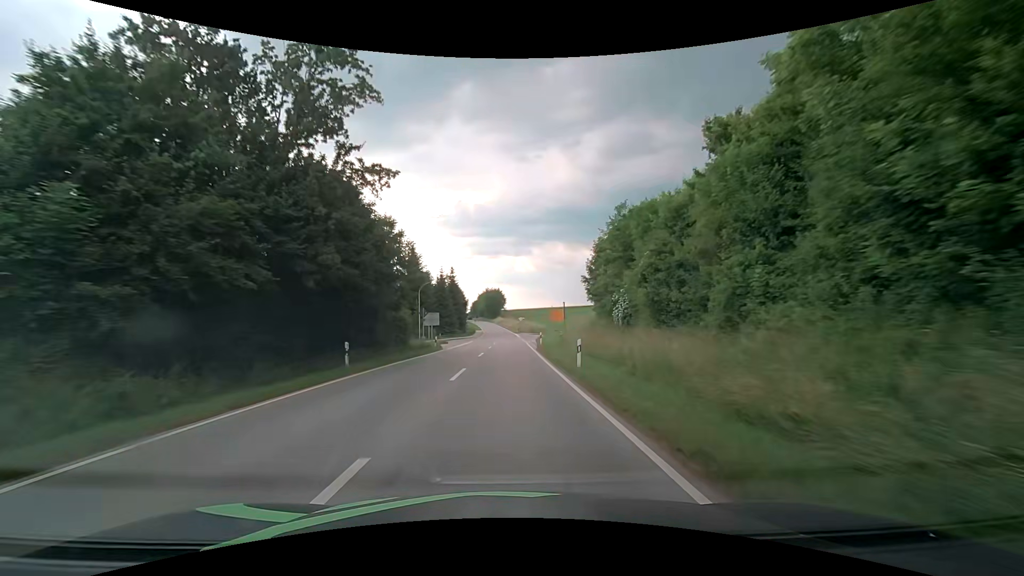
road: secondary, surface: asphalt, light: Day
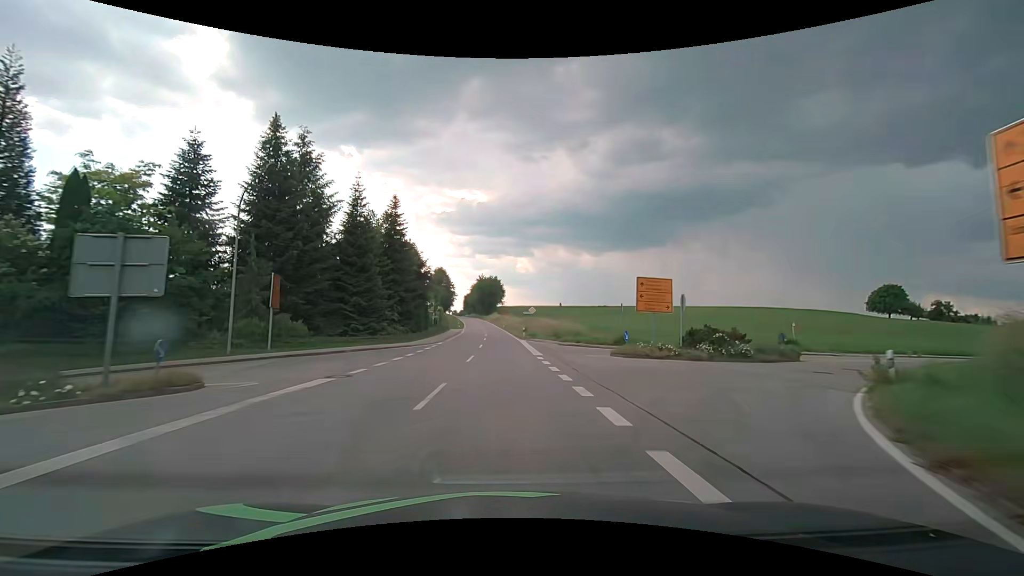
(+0.2, +53.0) m; 0°
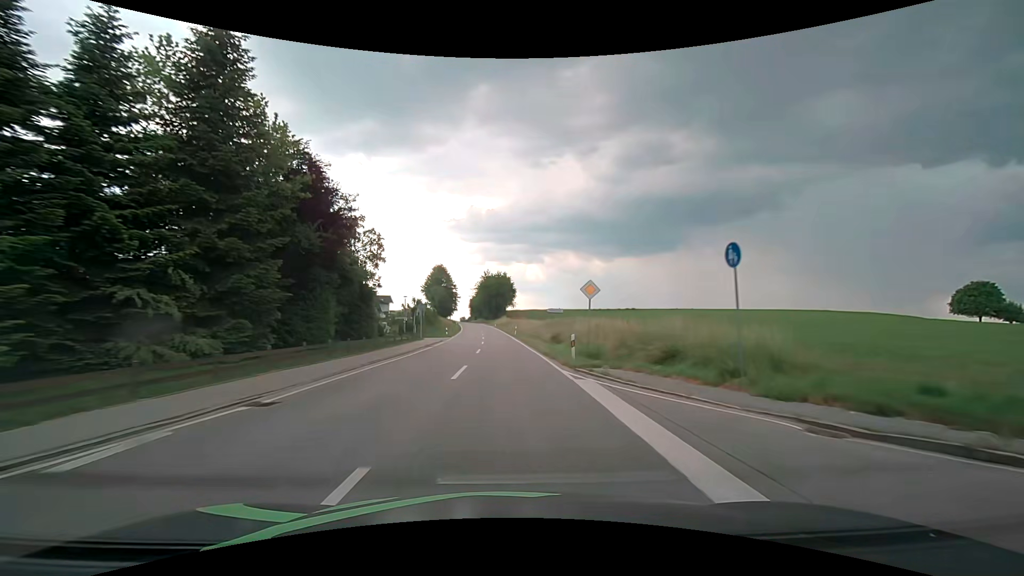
(-0.1, +31.6) m; -1°
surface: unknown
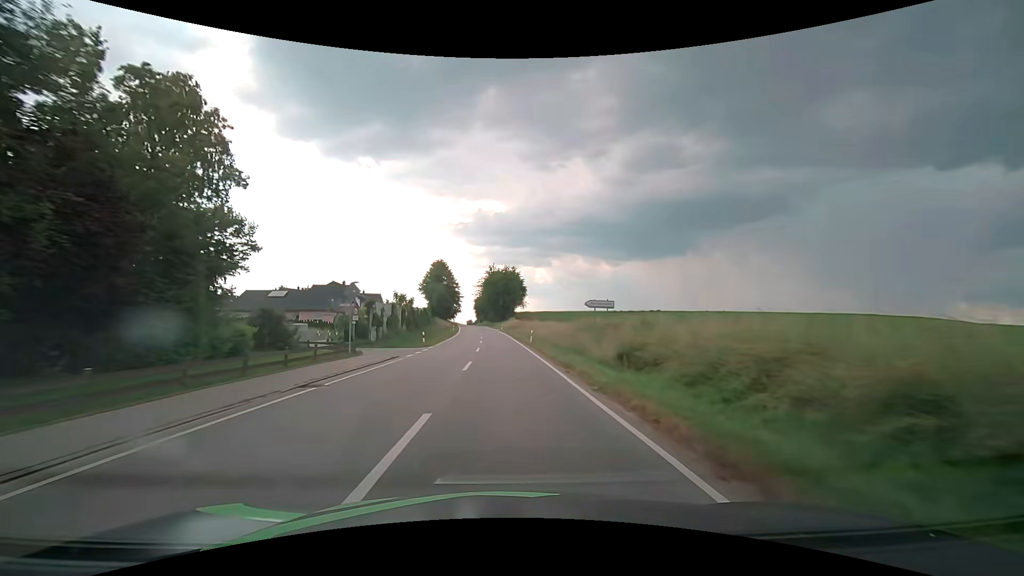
(-0.3, +21.0) m; -1°
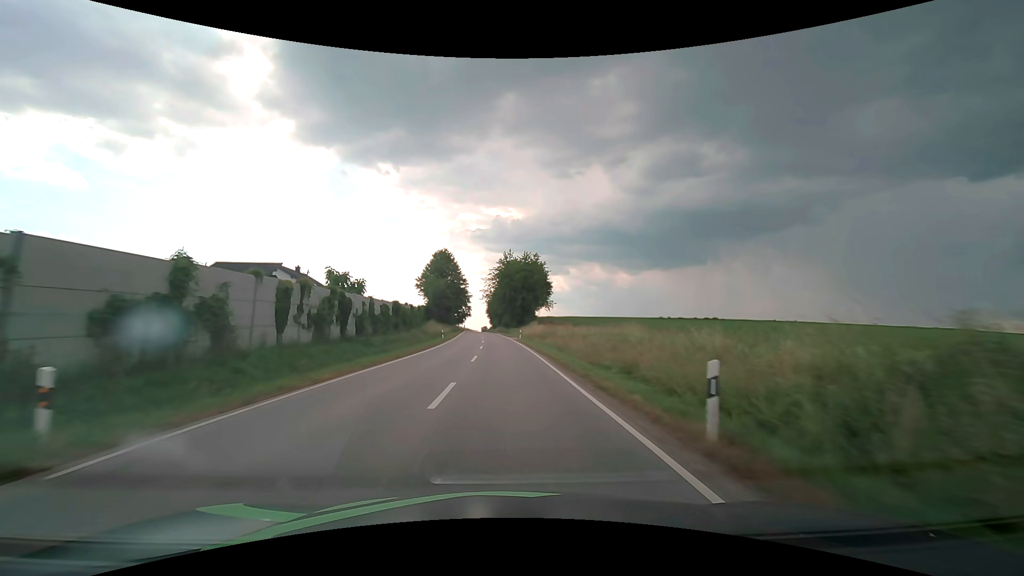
(-0.5, +31.5) m; -2°
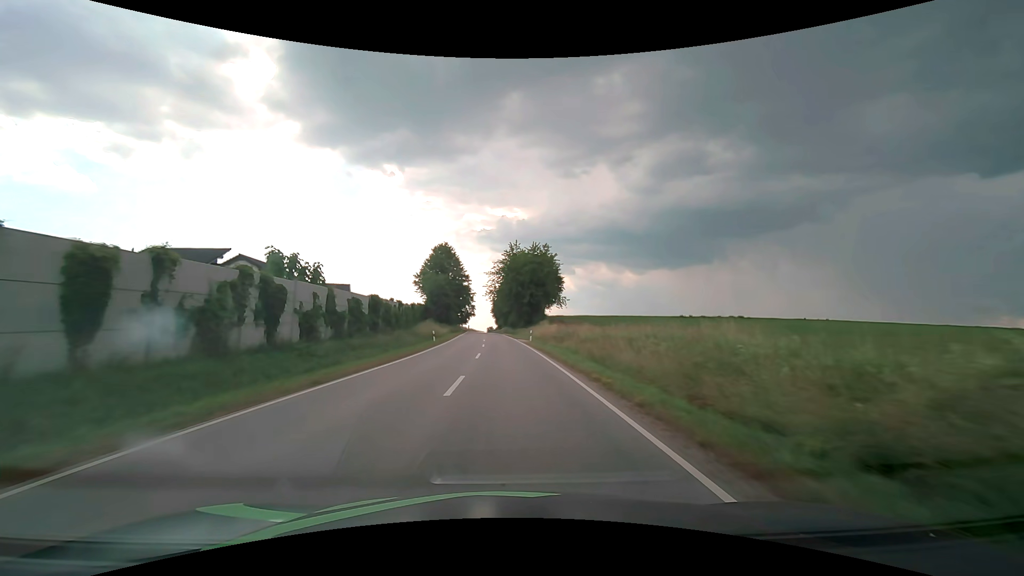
(0.0, +10.6) m; 0°
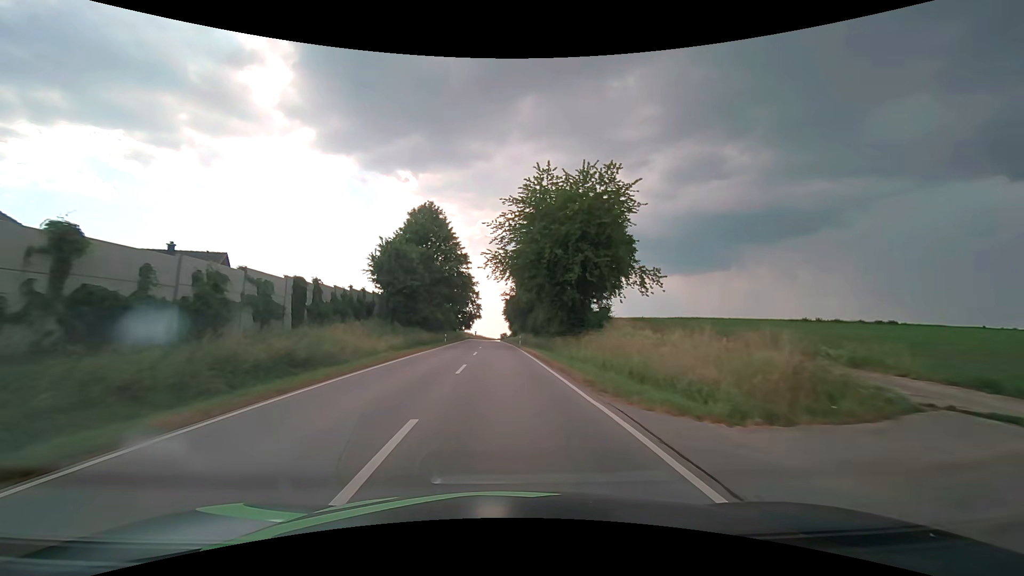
(-0.7, +42.7) m; -2°
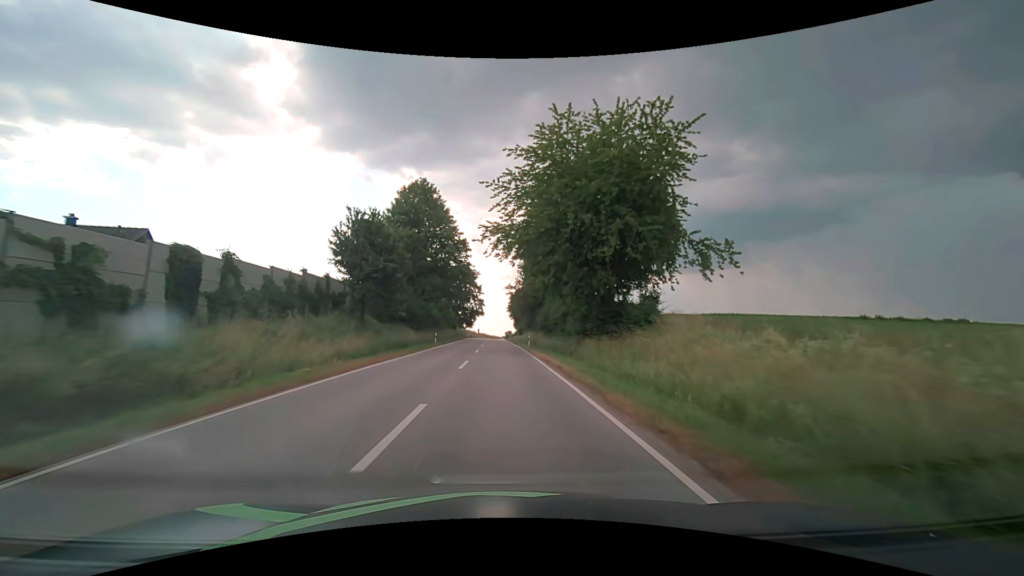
(0.0, +10.8) m; 0°
(0, +10) (0, +20) (0, +30) (-1, +40) (-1, +50) (-1, +60) (-1, +70) (-2, +80) (-2, +90) (-2, +100) m
